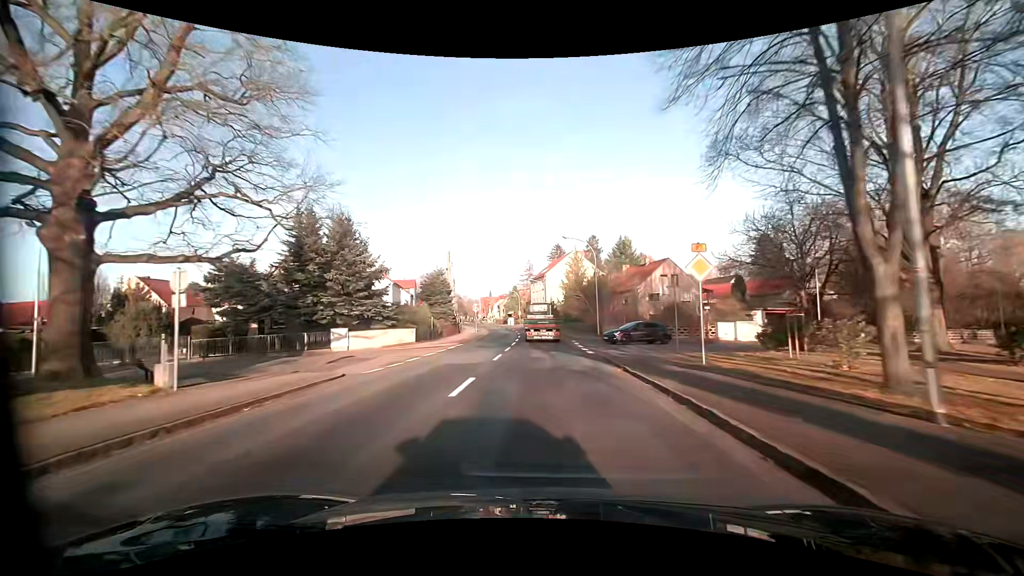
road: primary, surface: asphalt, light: Day
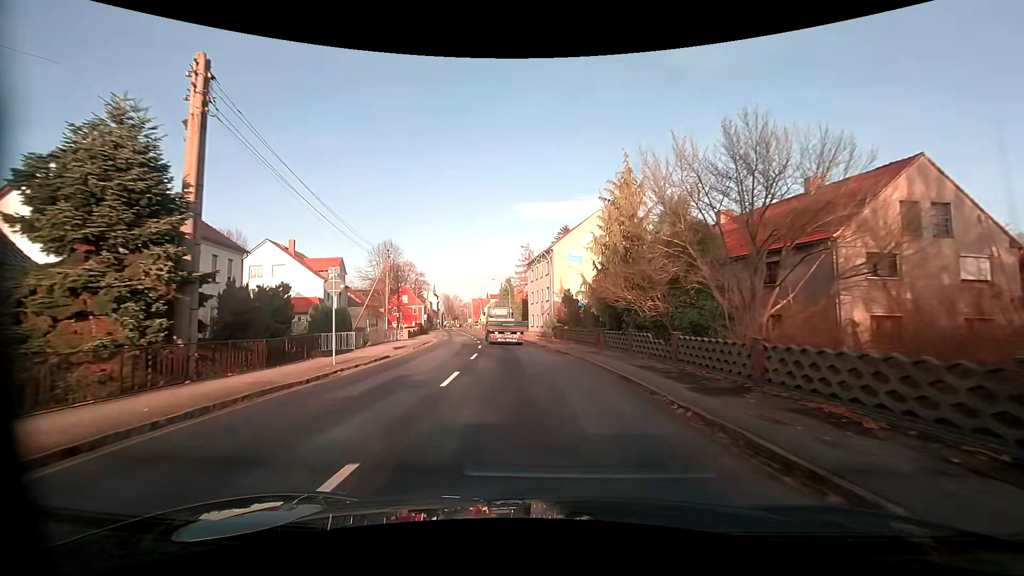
(+0.4, +40.3) m; 0°
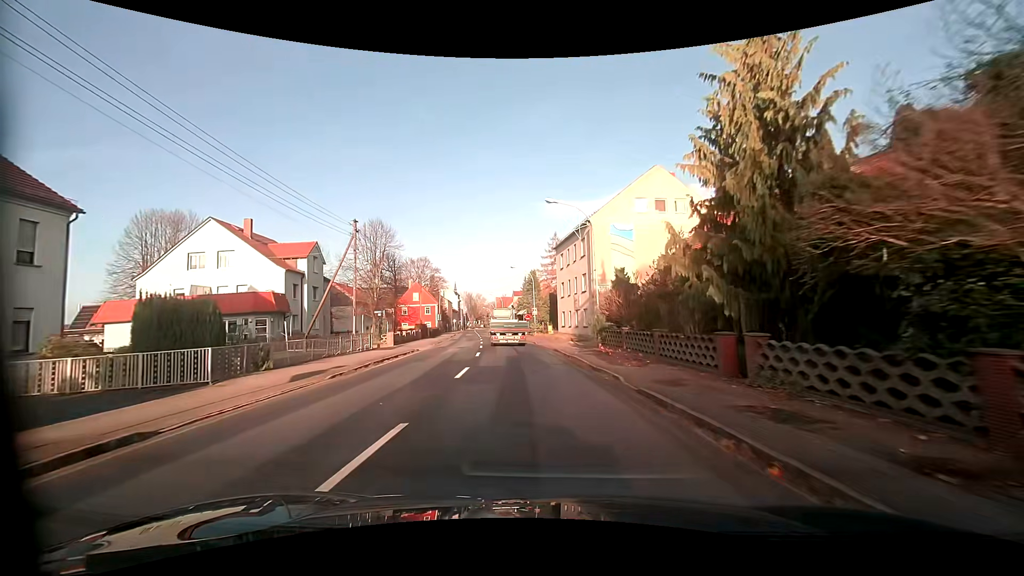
(-0.5, +15.7) m; -3°
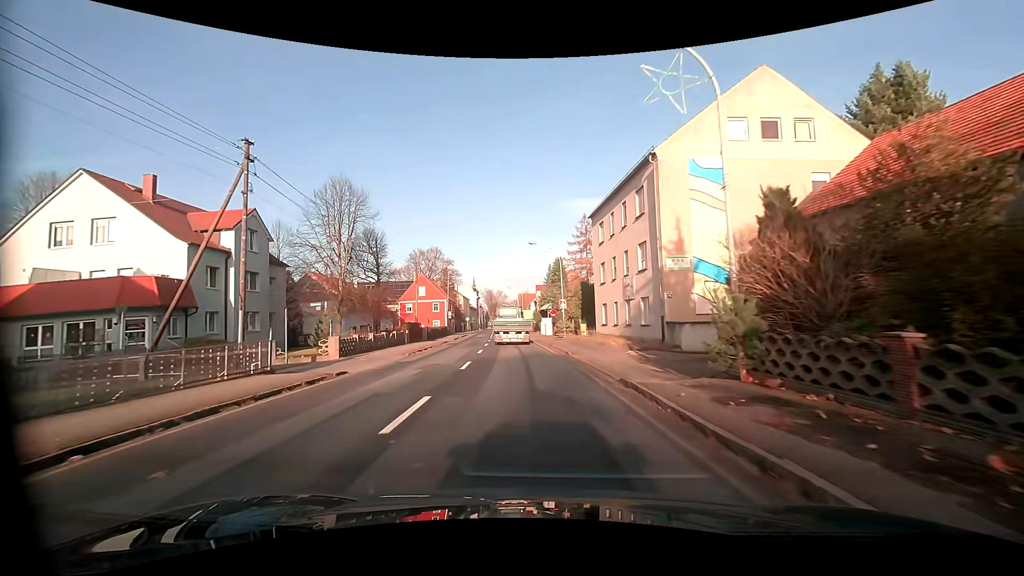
(-0.4, +15.9) m; -3°
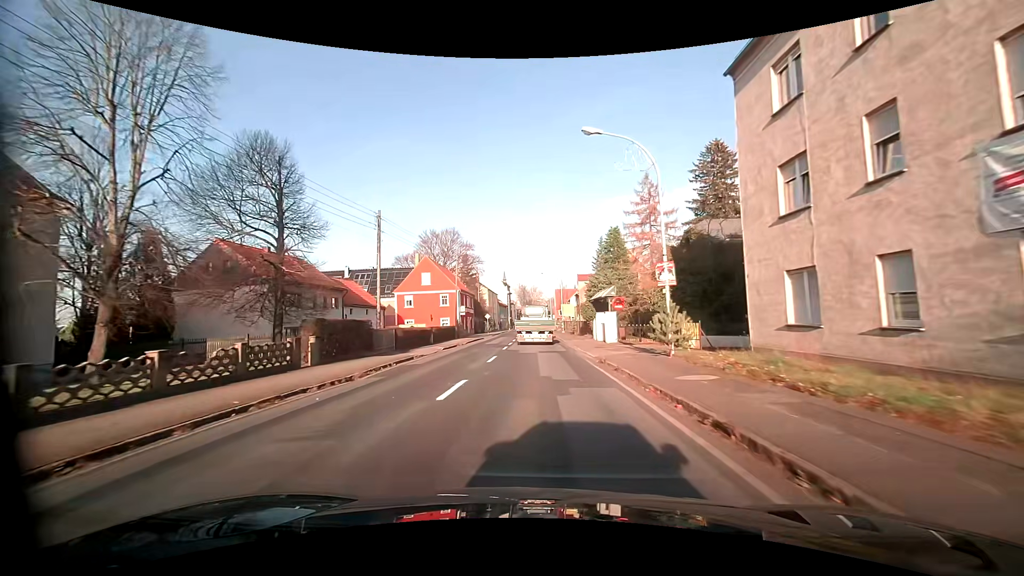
(-1.1, +24.3) m; -5°
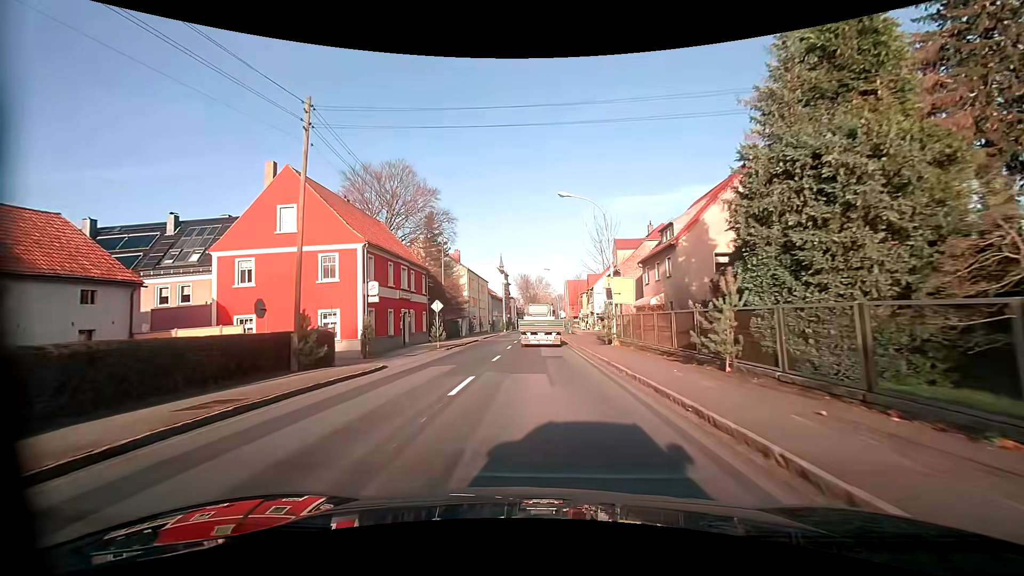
(-0.1, +39.8) m; 0°
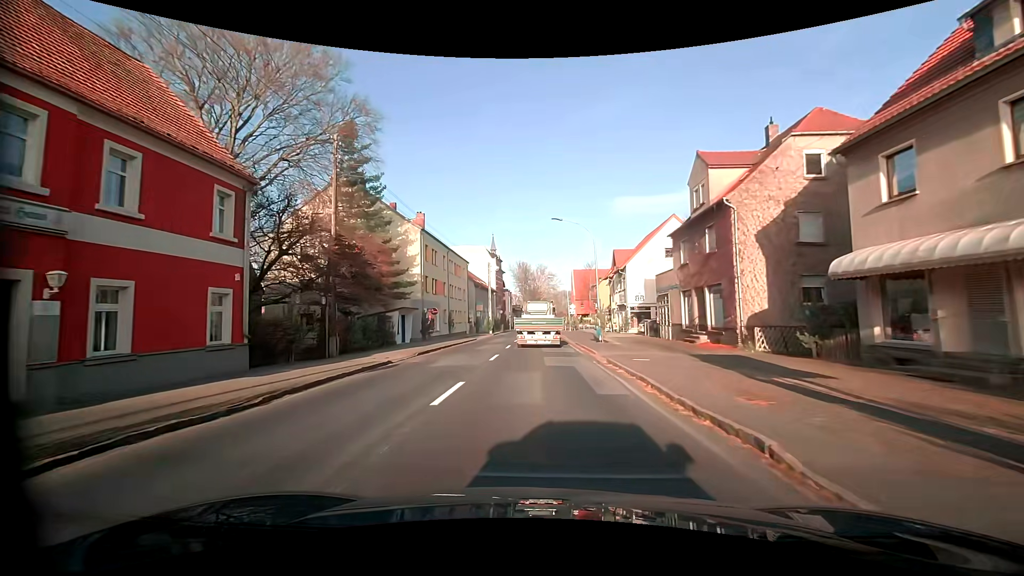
(0.0, +28.7) m; 0°
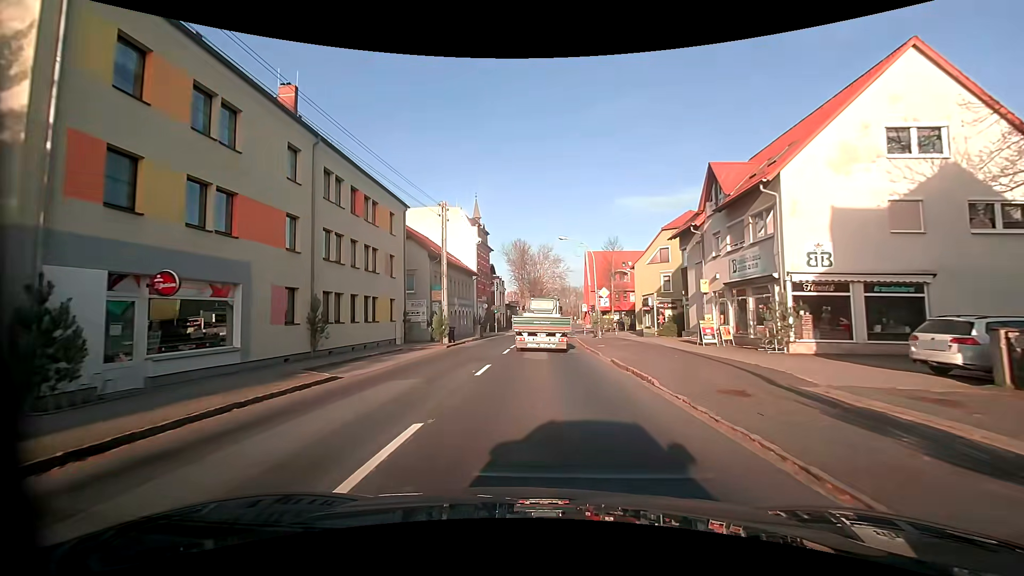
(0.0, +32.4) m; 0°
(0, +10) (0, +20) (0, +30) (0, +40) (+1, +50) (+4, +60) (+9, +68) (+16, +75) (+25, +80) (+34, +85) m
